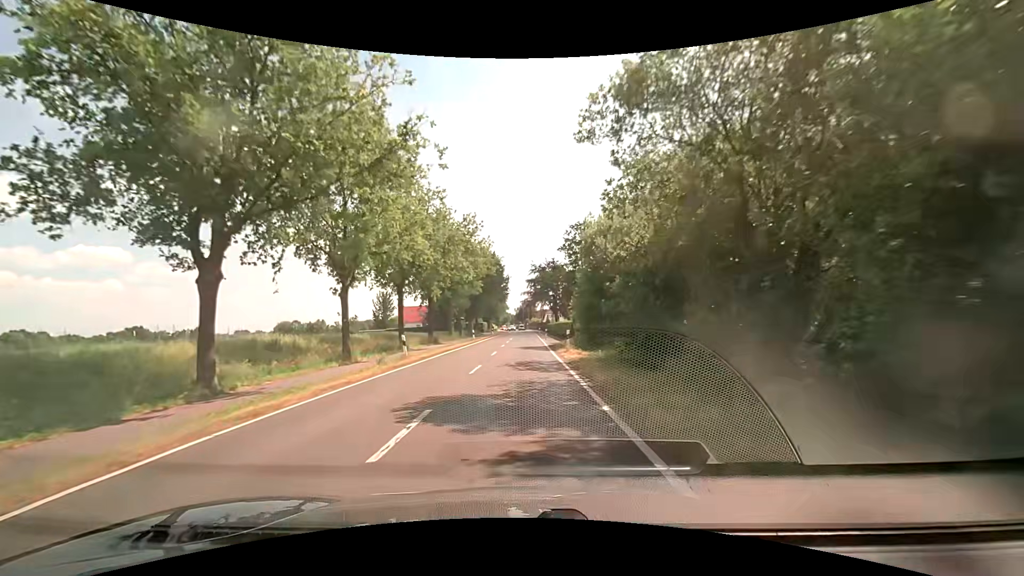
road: secondary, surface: asphalt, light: Day
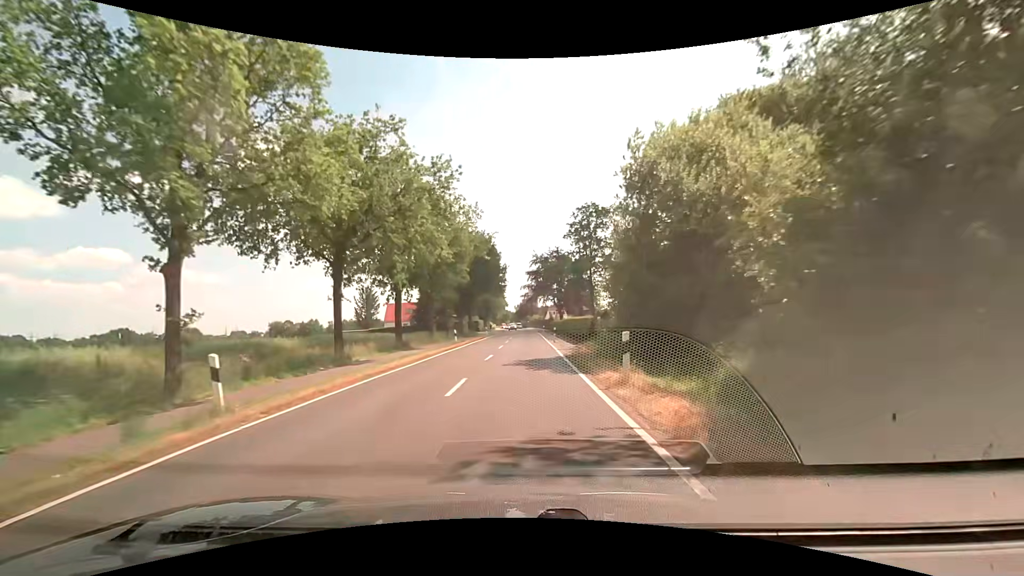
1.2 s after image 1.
(-0.1, +13.8) m; -1°
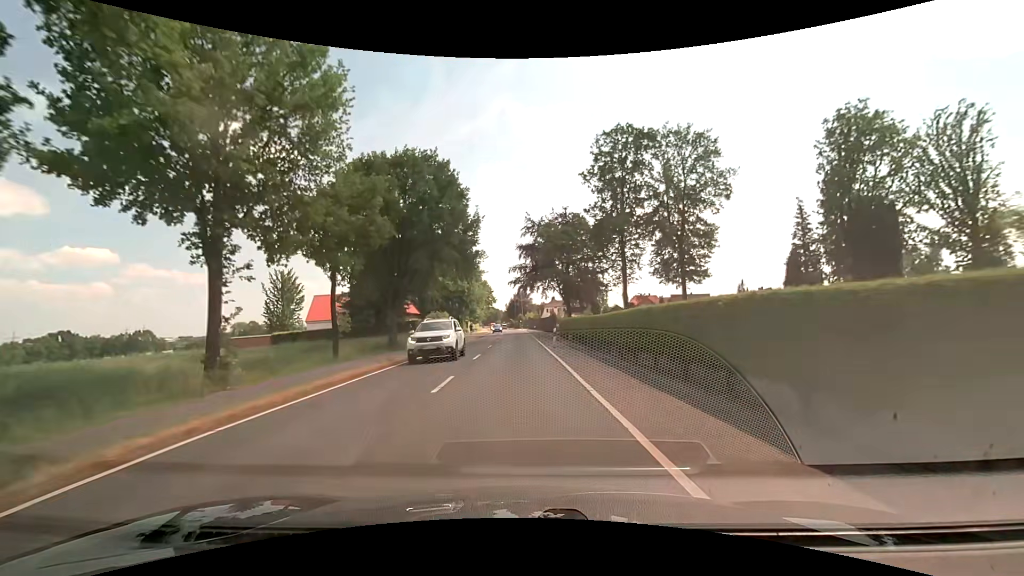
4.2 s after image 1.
(+0.4, +35.8) m; +1°
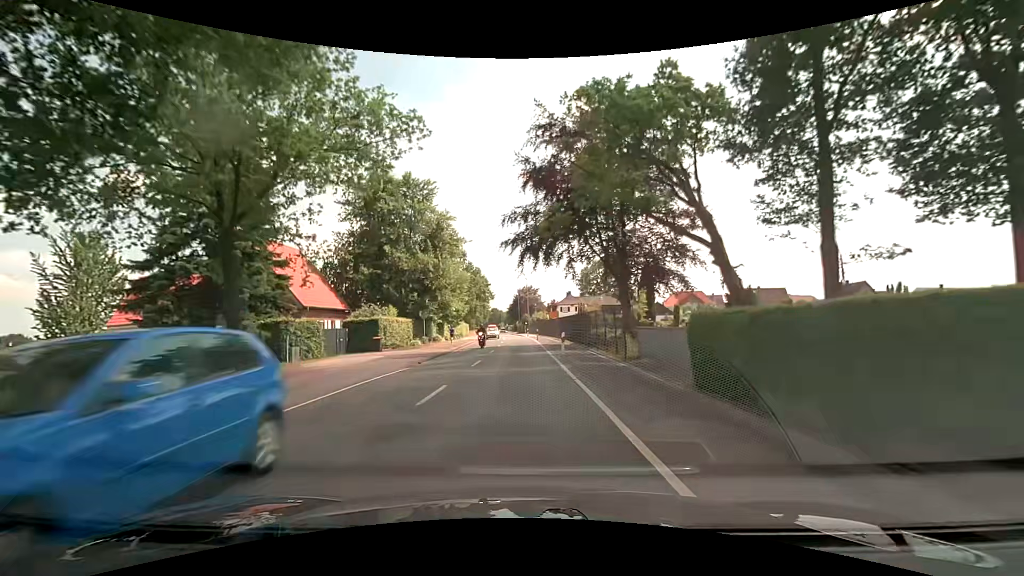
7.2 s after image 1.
(-0.3, +36.3) m; 0°
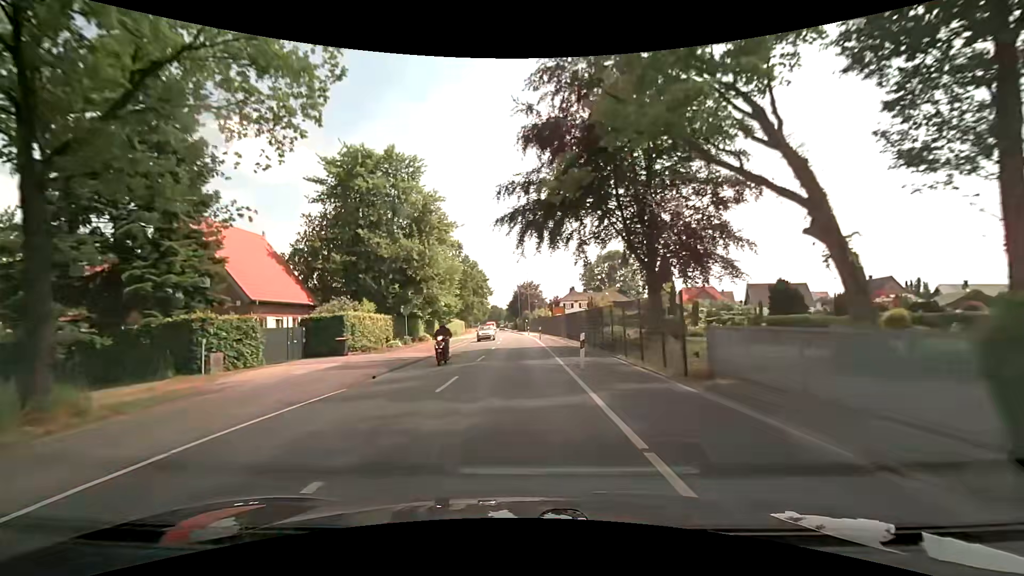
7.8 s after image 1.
(0.0, +7.3) m; 0°
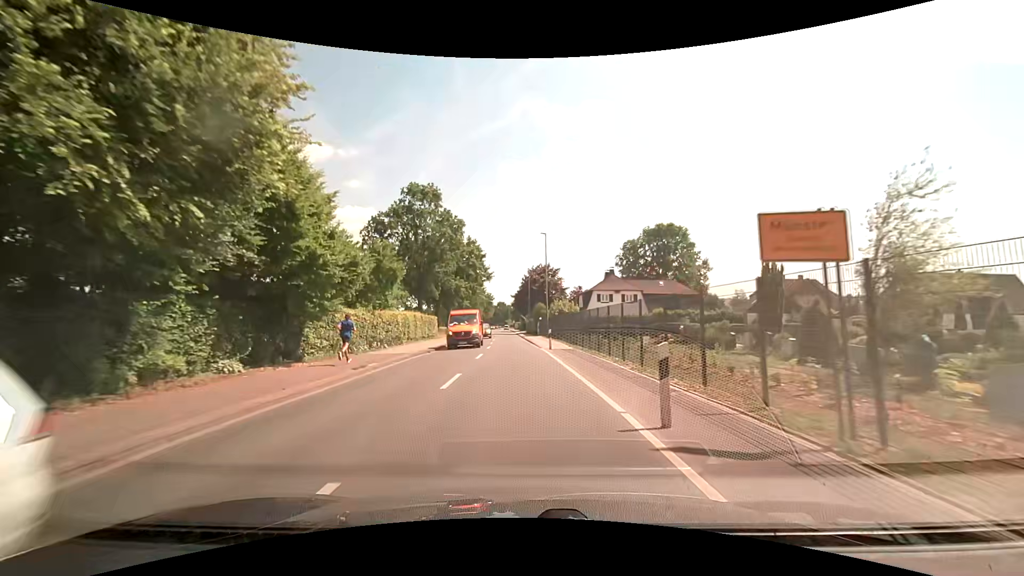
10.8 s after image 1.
(-0.4, +36.3) m; -1°
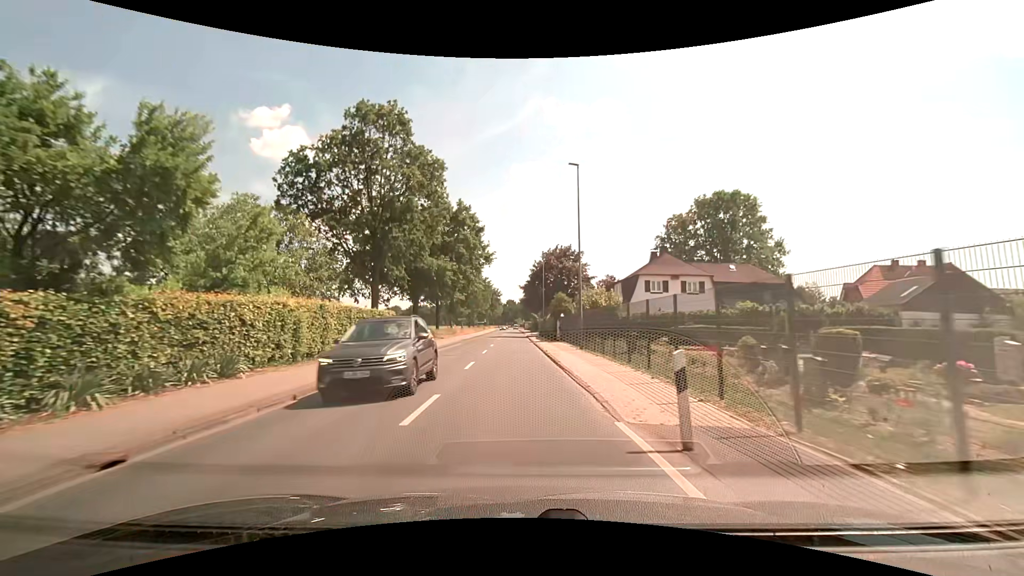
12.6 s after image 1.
(-0.2, +21.5) m; -1°
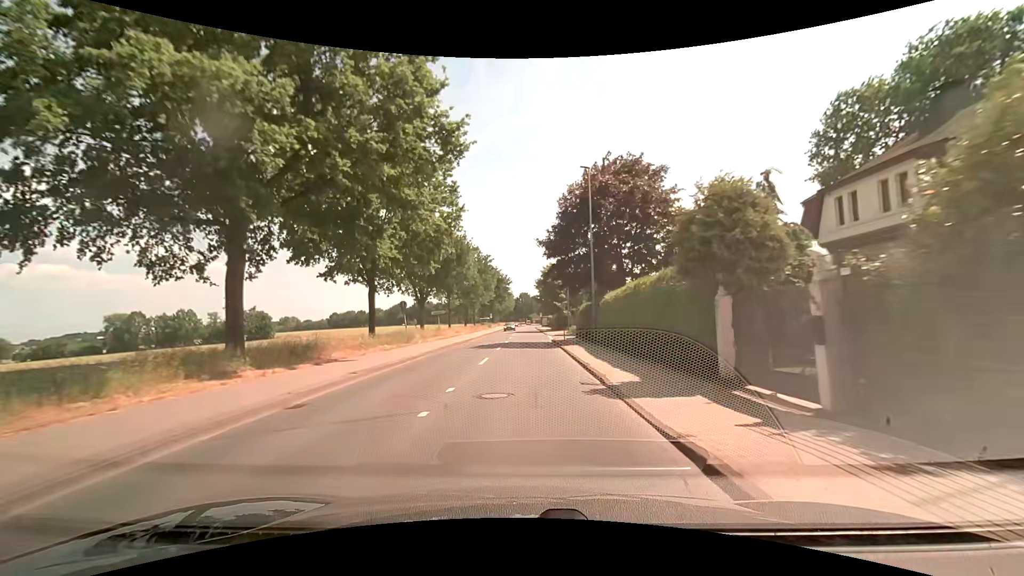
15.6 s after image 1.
(-0.6, +35.7) m; -1°
(0, +10) (0, +20) (0, +30) (0, +40) (0, +50) (0, +60) (0, +70) (0, +80) (0, +90) (0, +100) m
